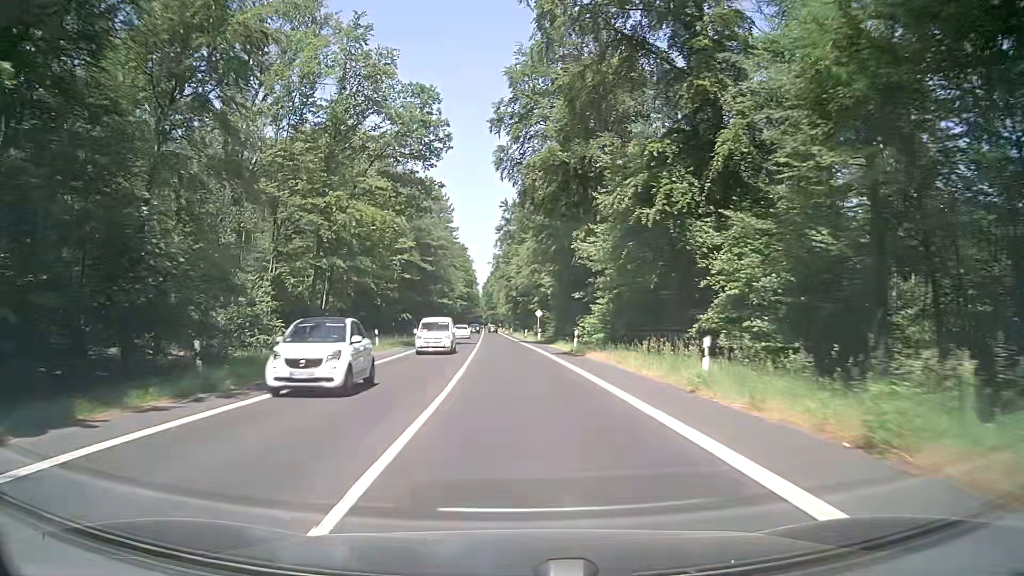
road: secondary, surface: asphalt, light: Day
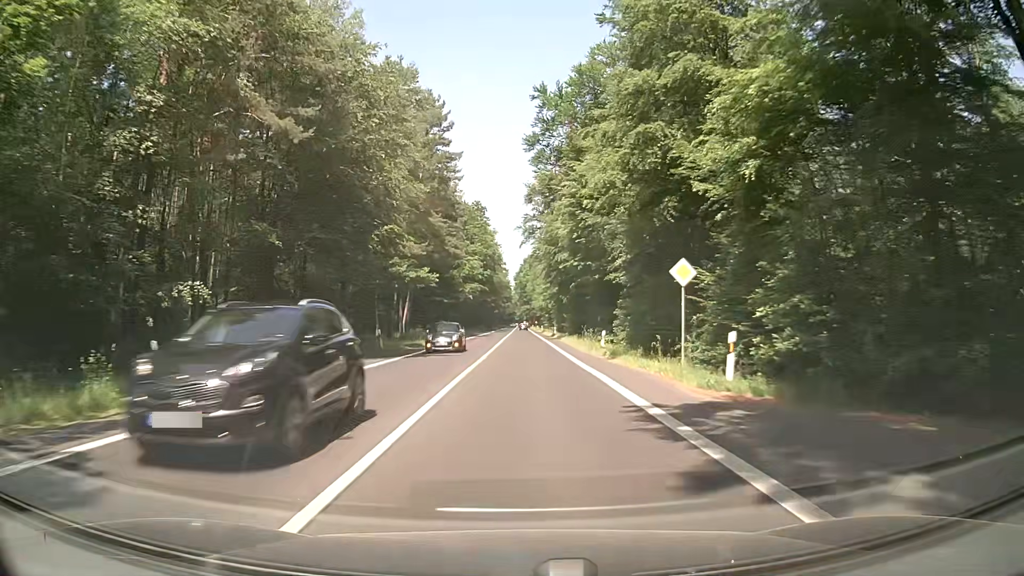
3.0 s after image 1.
(-1.2, +53.9) m; -3°
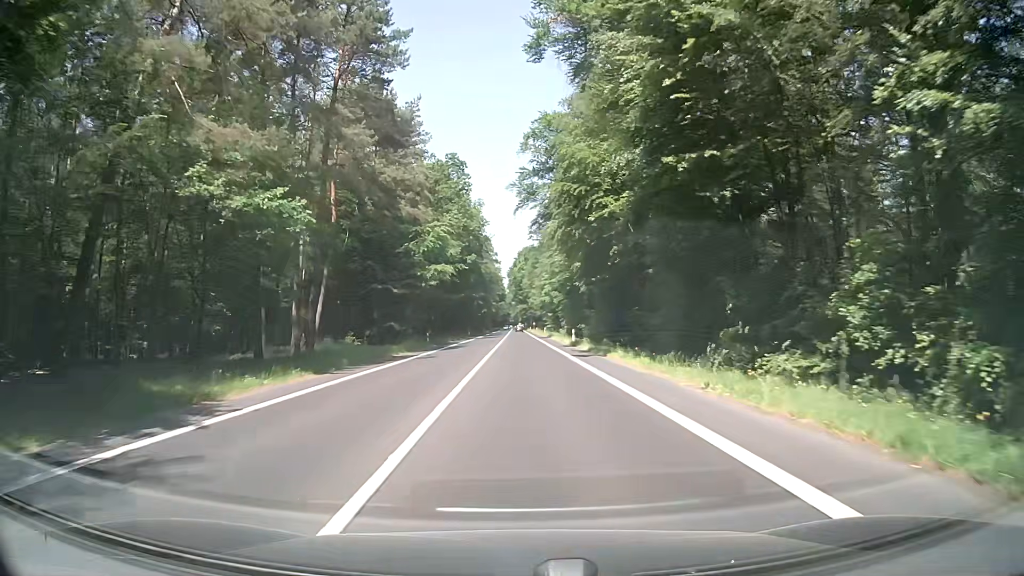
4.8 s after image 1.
(-0.1, +32.0) m; 0°
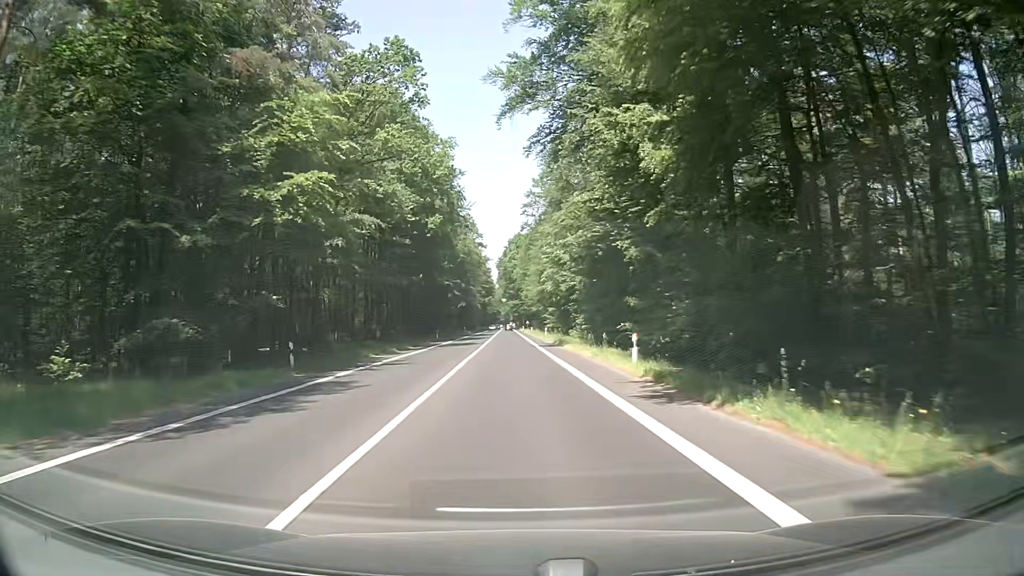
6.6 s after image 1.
(+0.5, +31.7) m; +1°
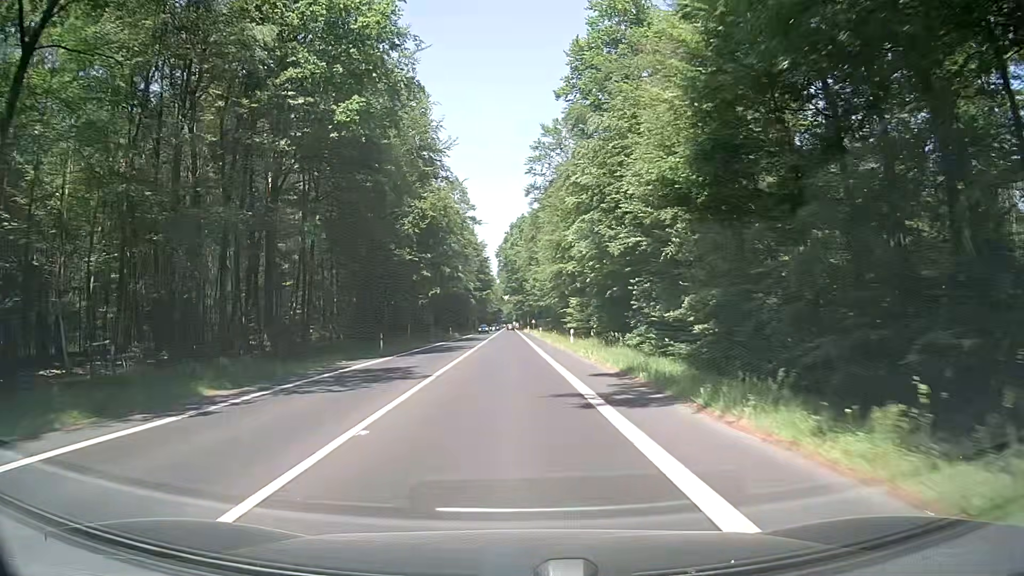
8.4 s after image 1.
(-0.2, +31.5) m; 0°
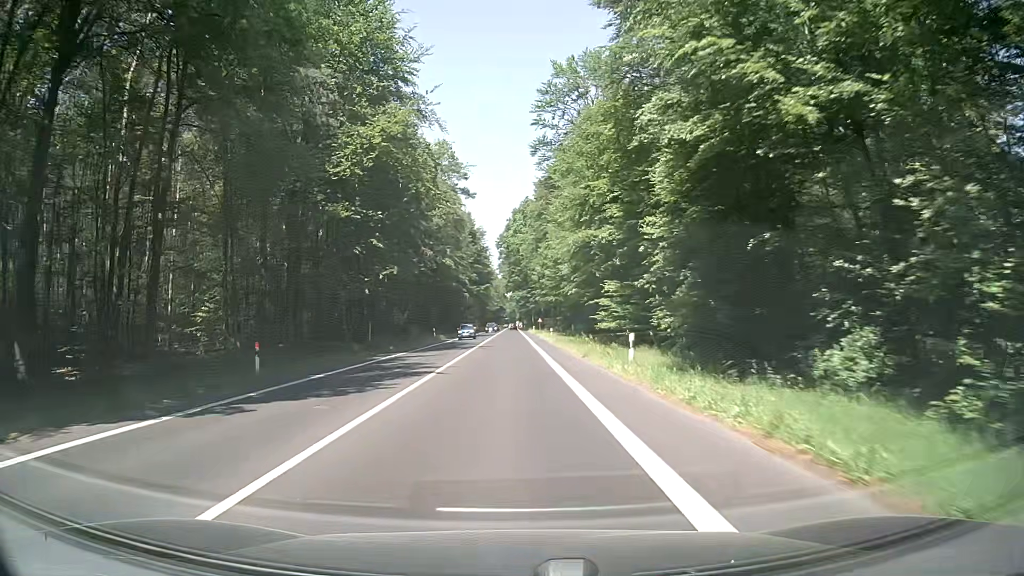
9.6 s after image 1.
(-0.2, +20.8) m; -1°
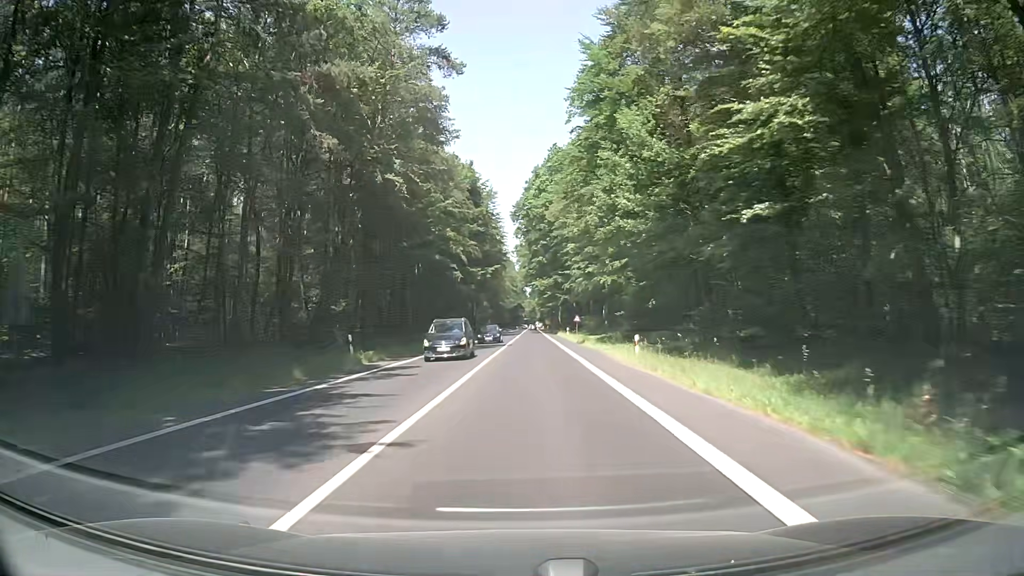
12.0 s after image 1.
(-0.9, +41.8) m; -2°
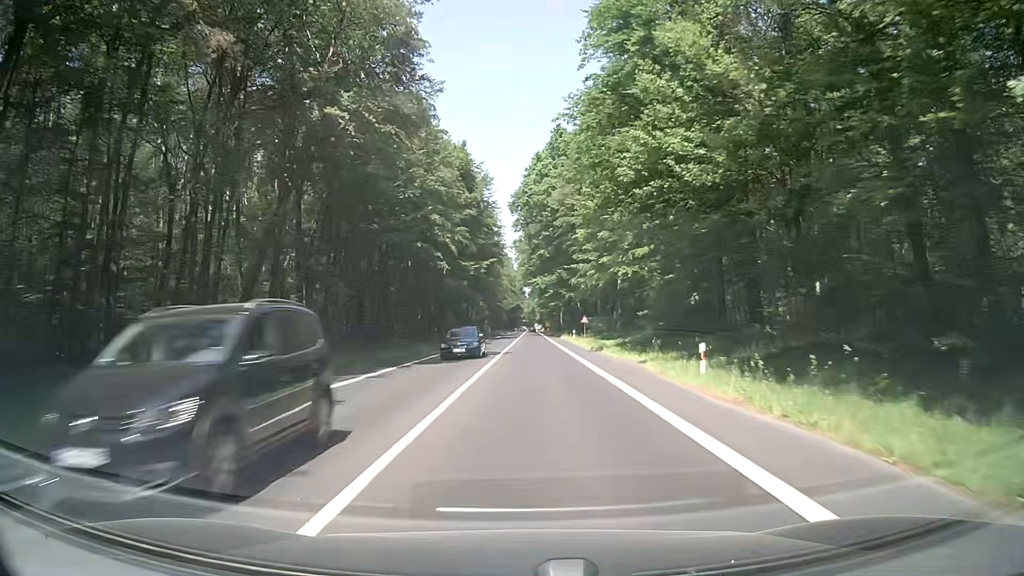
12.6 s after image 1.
(0.0, +10.6) m; 0°
(0, +10) (0, +20) (0, +30) (0, +40) (+1, +50) (+1, +60) (+1, +70) (+2, +80) (+2, +90) (+2, +100) m
